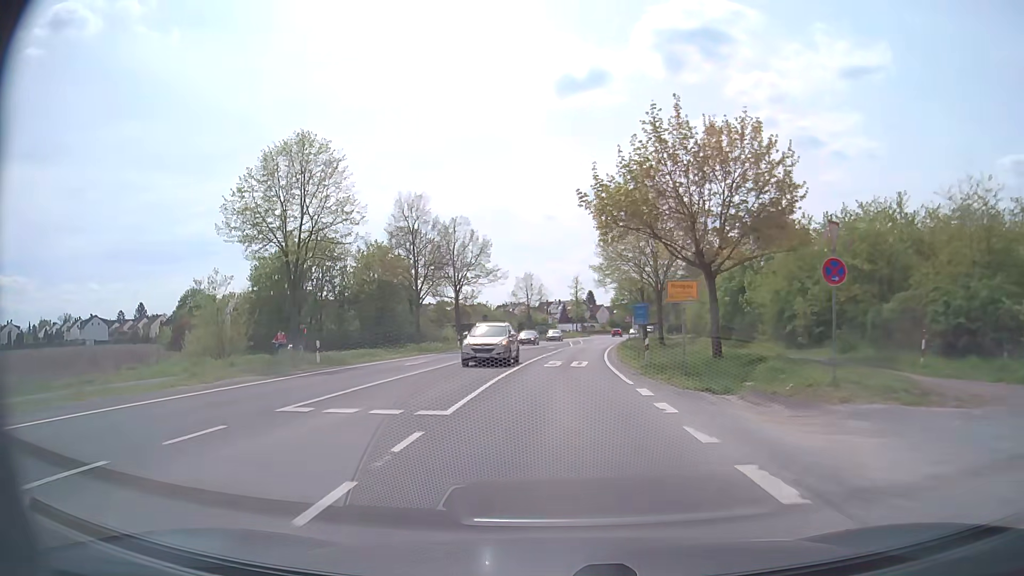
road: secondary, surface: asphalt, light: Day
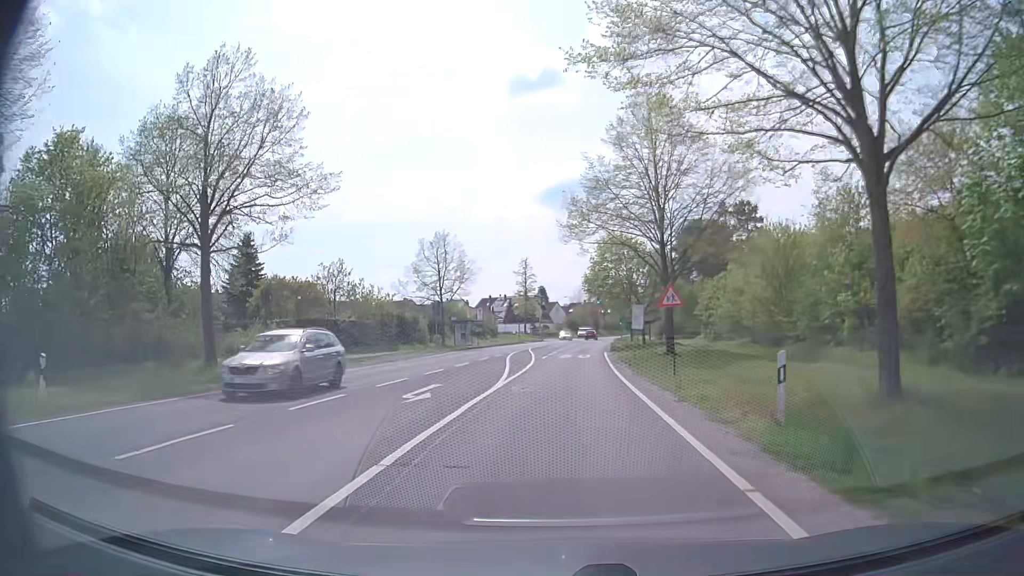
(+1.4, +41.1) m; +4°
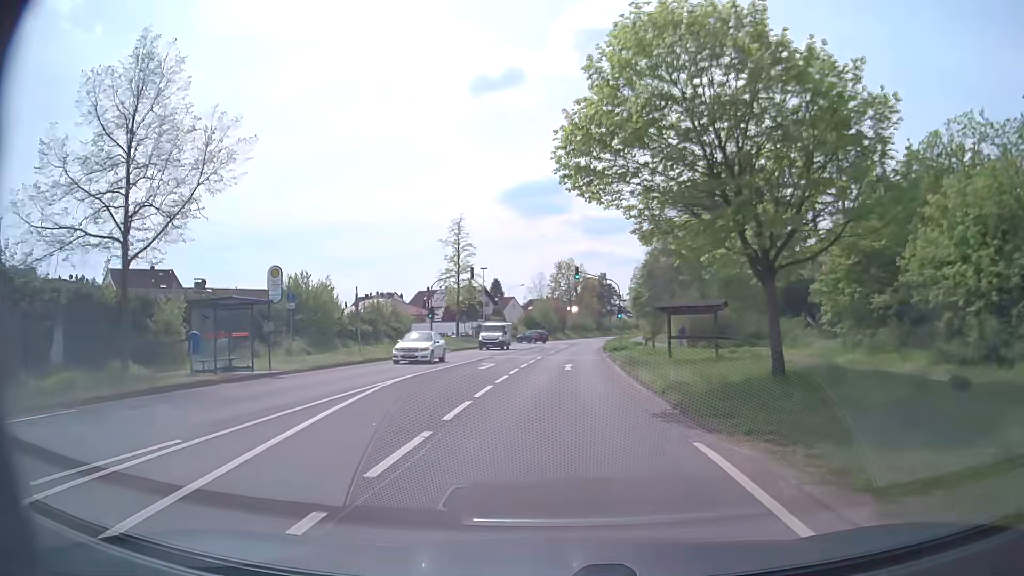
(+1.3, +39.7) m; +3°
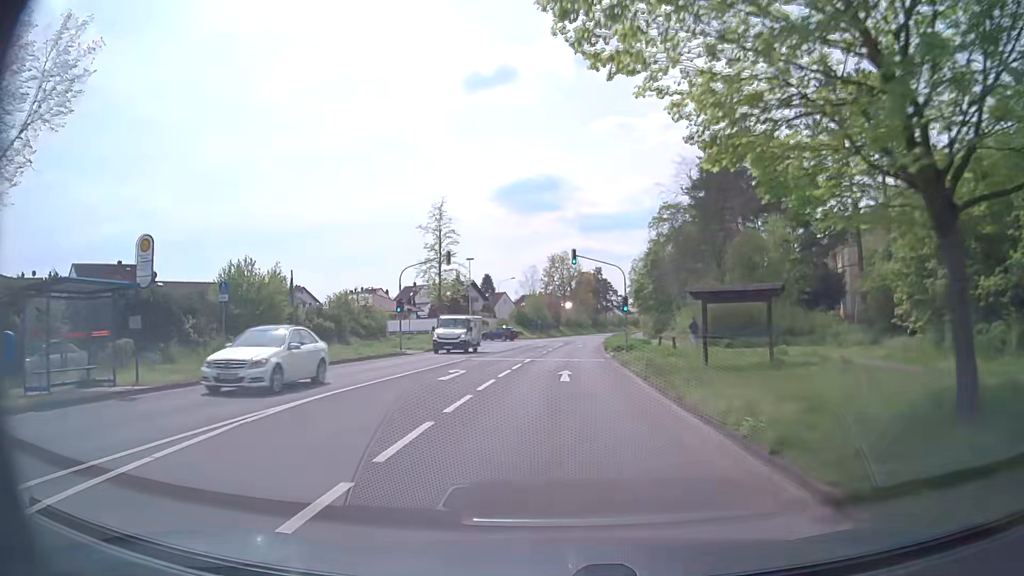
(+0.1, +7.8) m; +1°
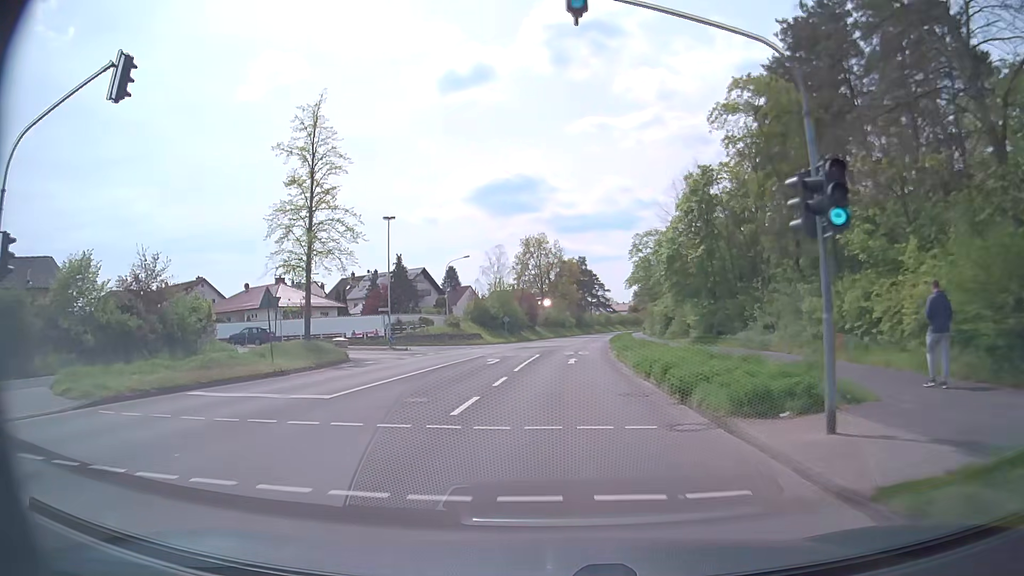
(+0.5, +30.6) m; +2°
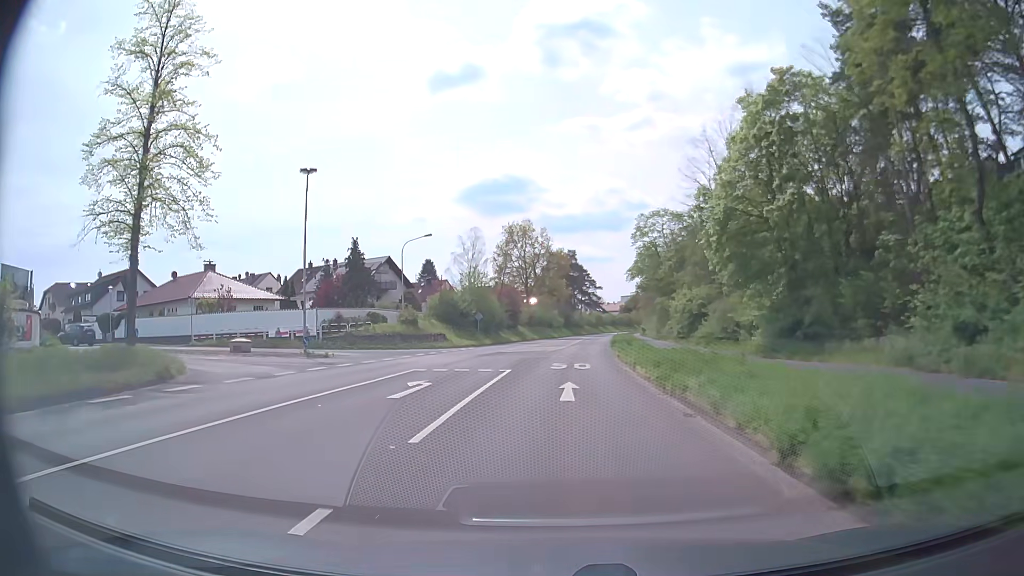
(+0.2, +15.1) m; +1°
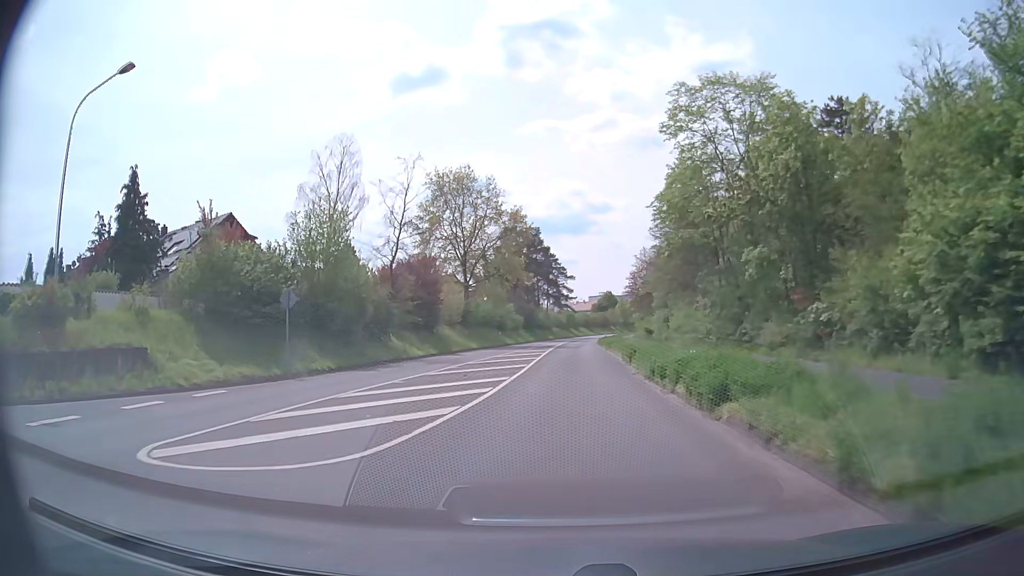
(+1.1, +37.9) m; +3°
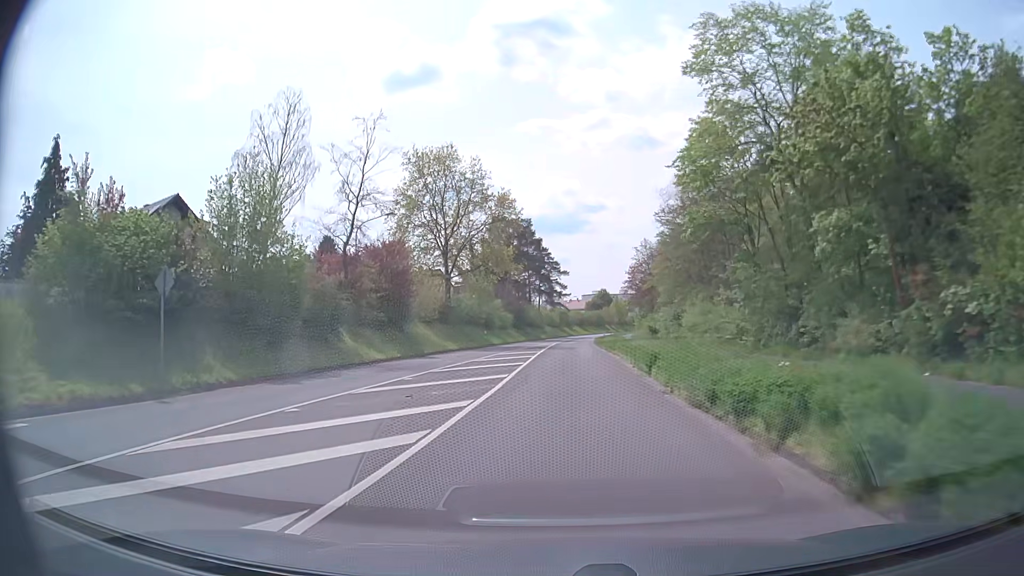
(0.0, +7.7) m; 0°
(0, +10) (0, +20) (+1, +30) (+1, +40) (+1, +50) (+2, +60) (+2, +70) (+3, +80) (+4, +90) (+5, +100) m
